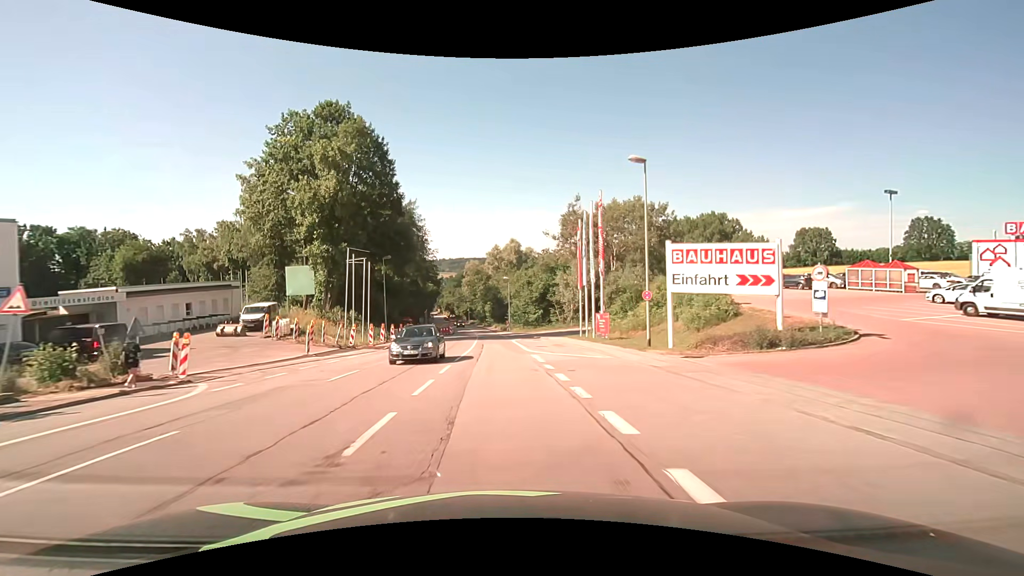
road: tertiary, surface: asphalt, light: Day
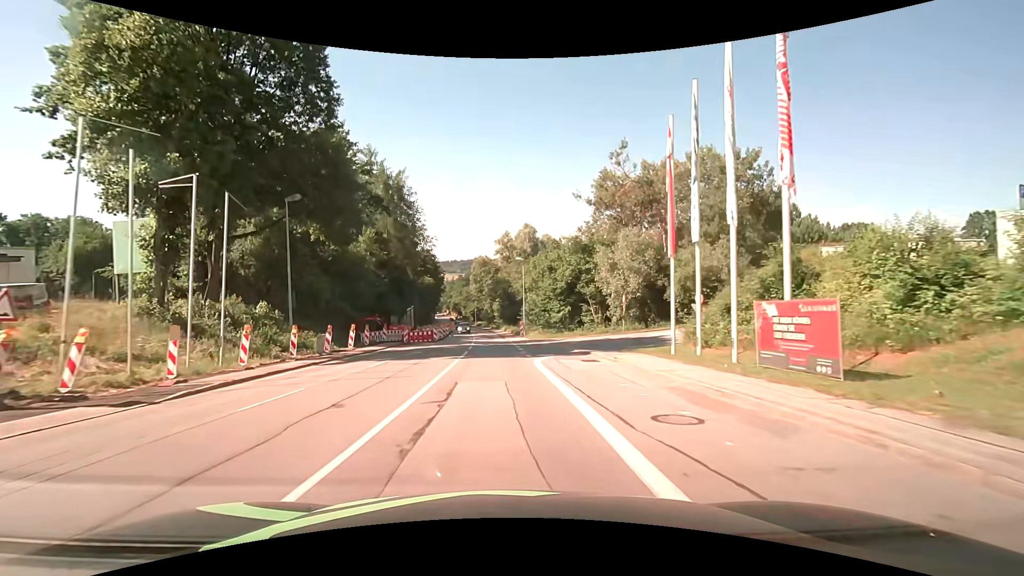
(-0.3, +22.9) m; -2°
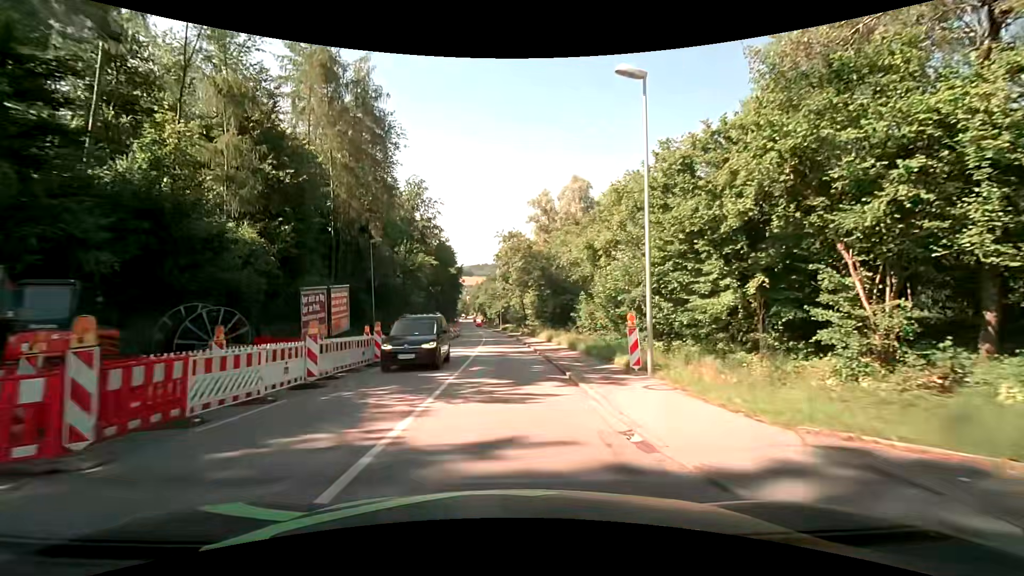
(-1.0, +38.0) m; -4°
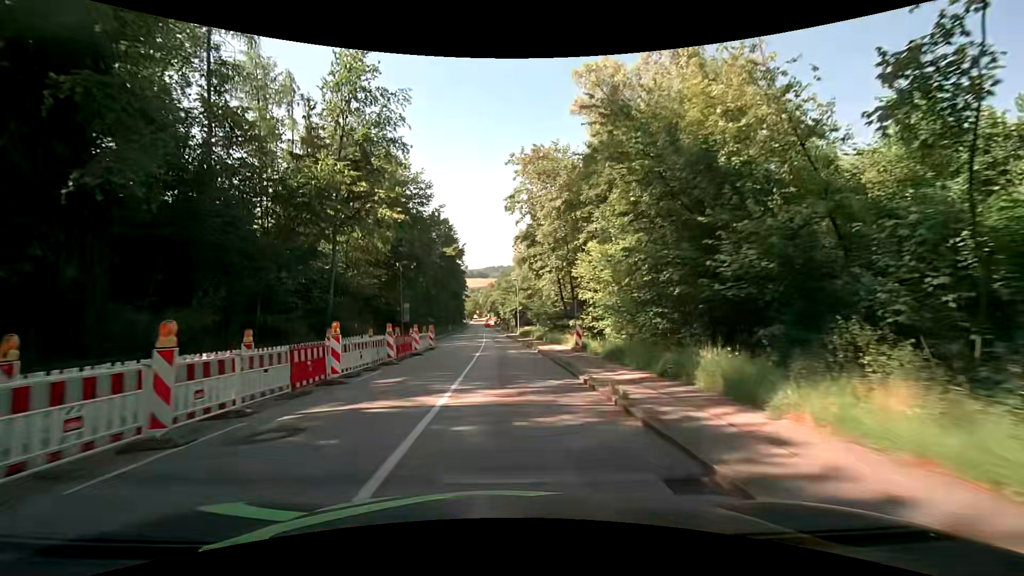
(-0.6, +38.5) m; -1°
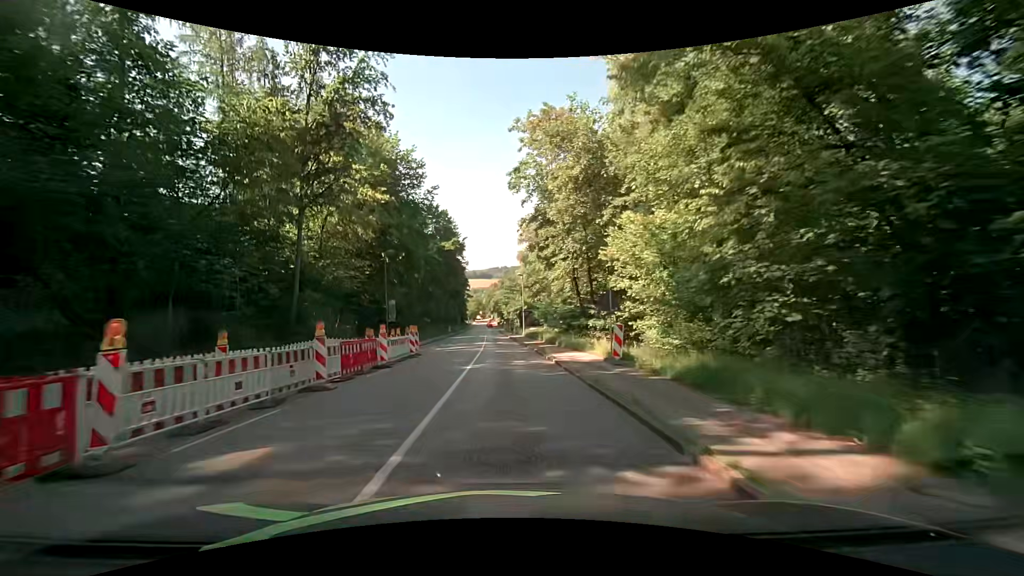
(-0.1, +7.7) m; -1°
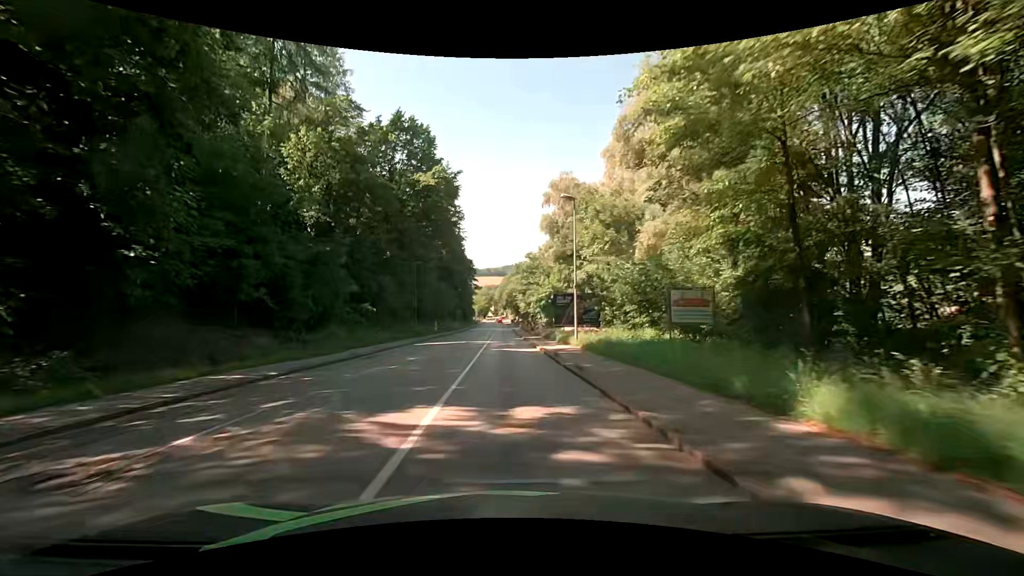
(-1.1, +38.3) m; -3°
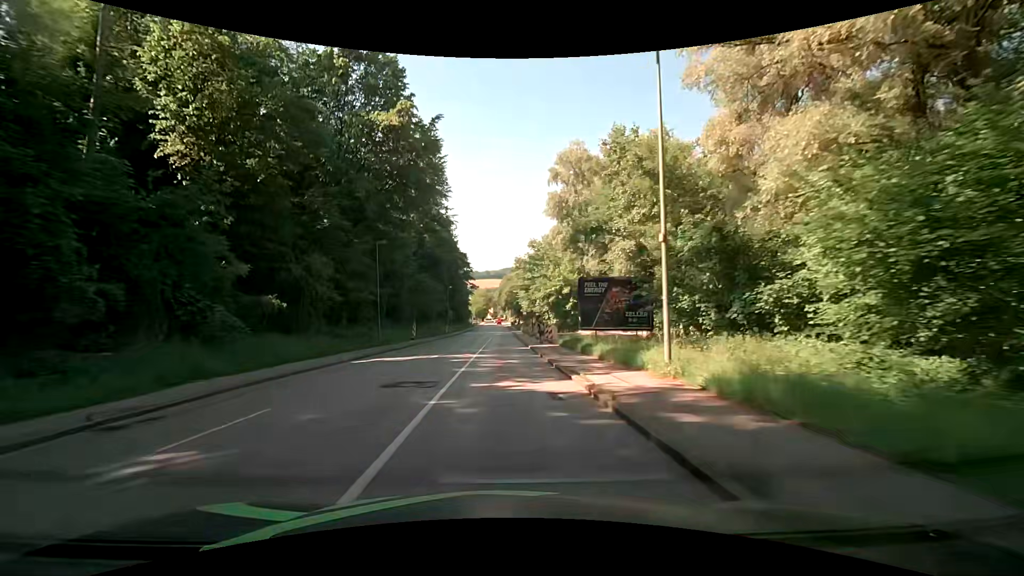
(+0.1, +15.2) m; +1°
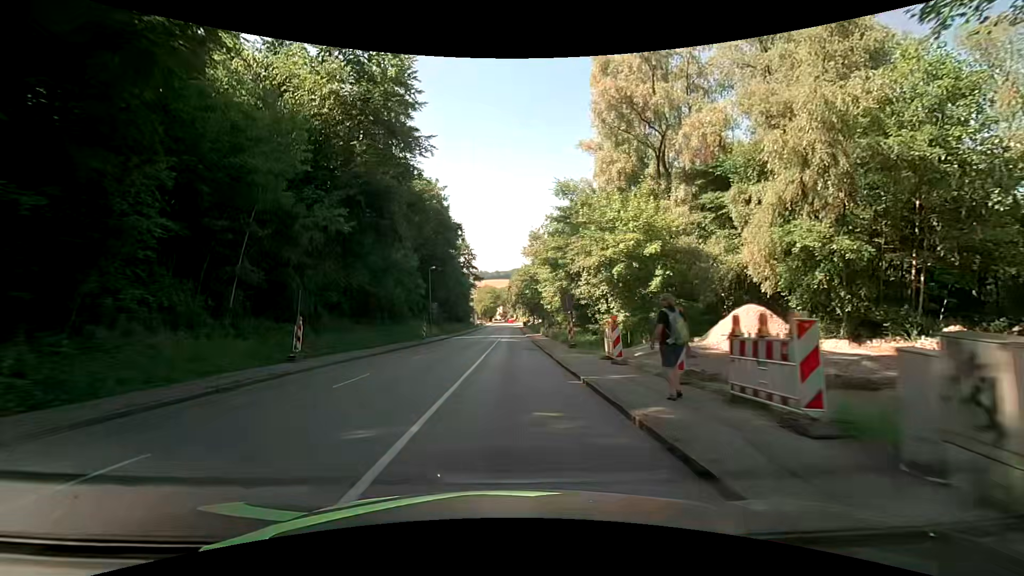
(-0.4, +30.4) m; -1°
(0, +10) (0, +20) (0, +30) (0, +40) (0, +50) (0, +60) (0, +70) (-1, +80) (-1, +90) (-1, +100) m
